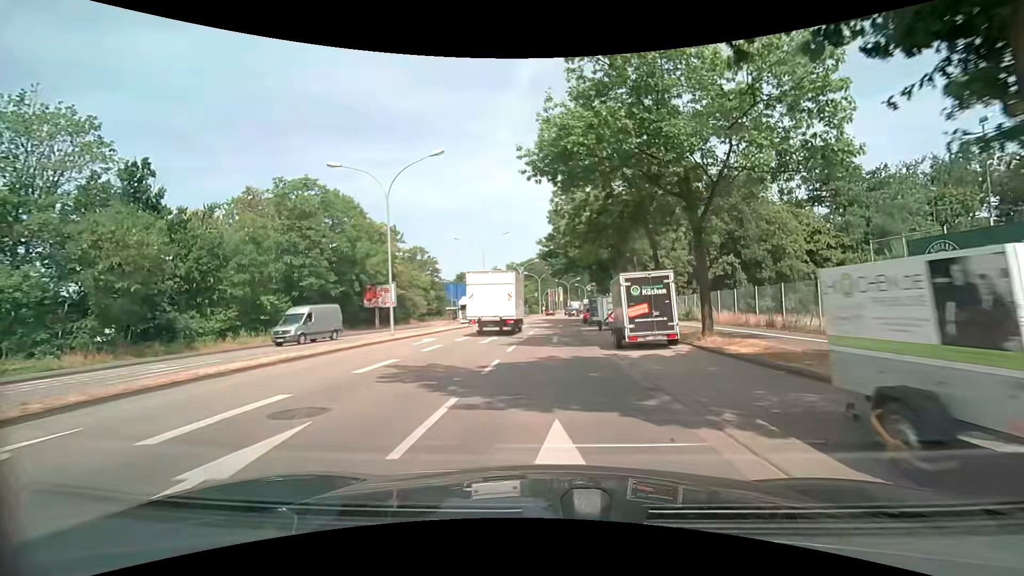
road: secondary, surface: asphalt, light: Day
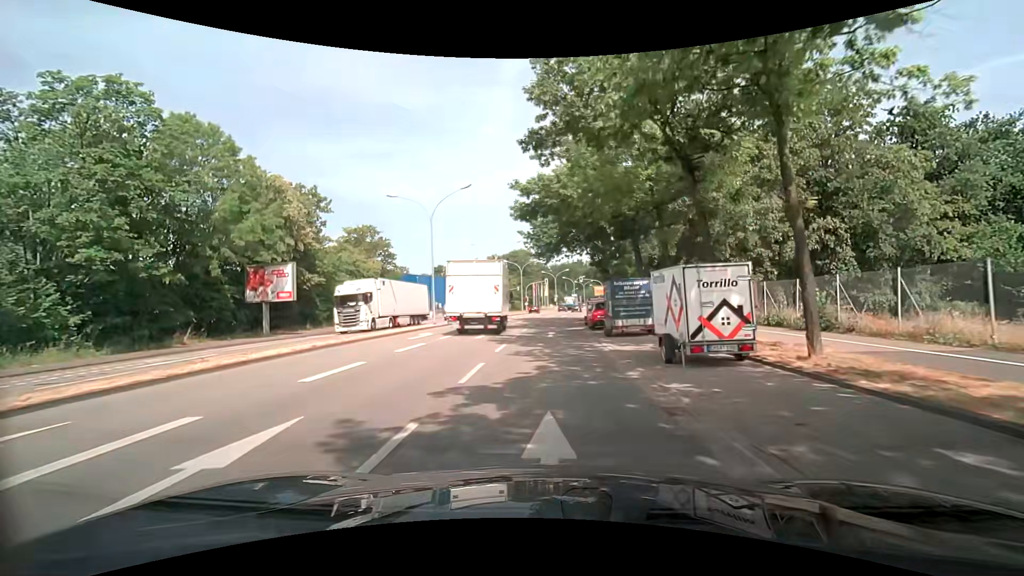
(+0.3, +19.9) m; +2°
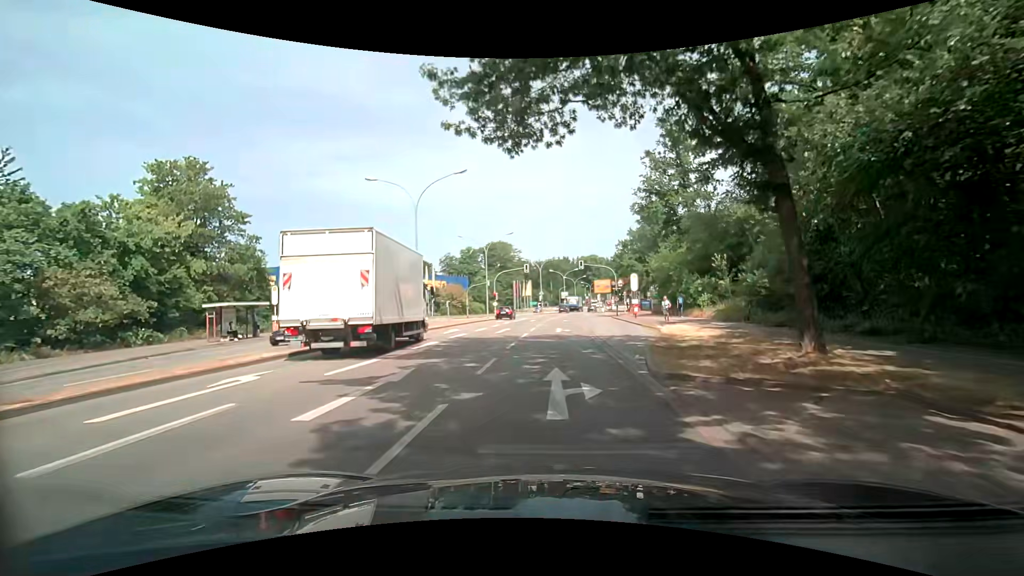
(+0.7, +35.1) m; +2°
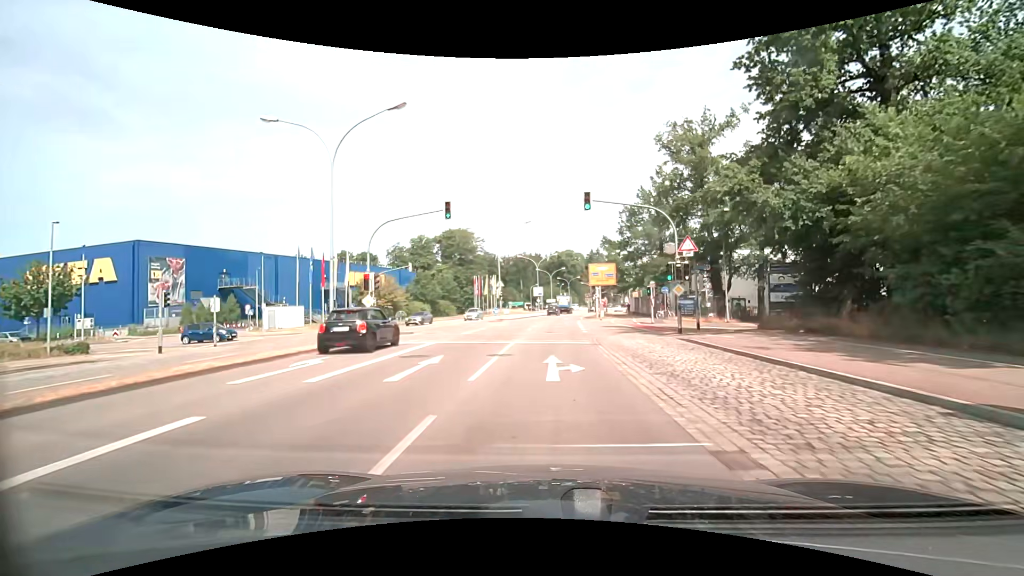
(+1.1, +36.6) m; +4°
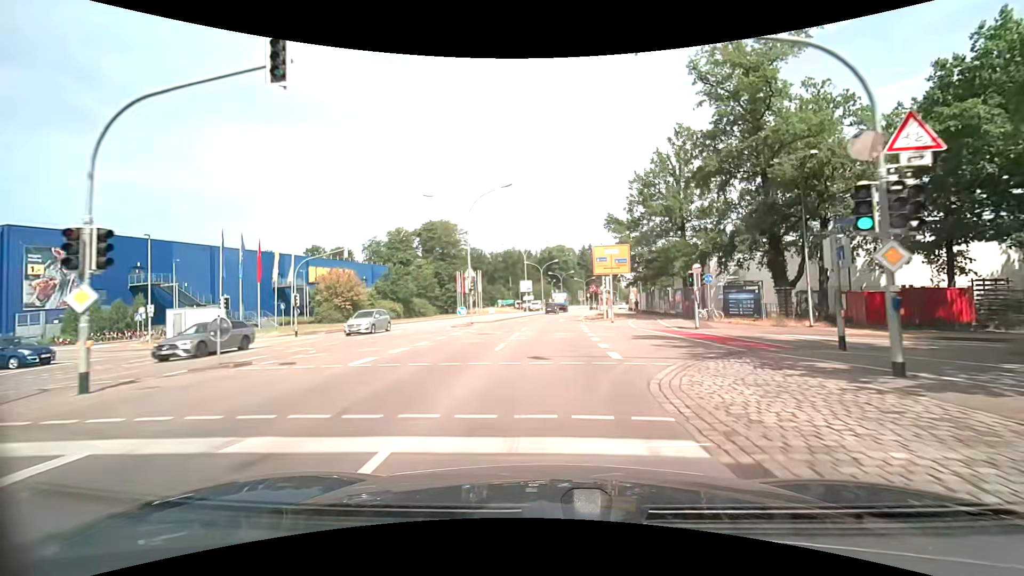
(+0.1, +14.5) m; +1°
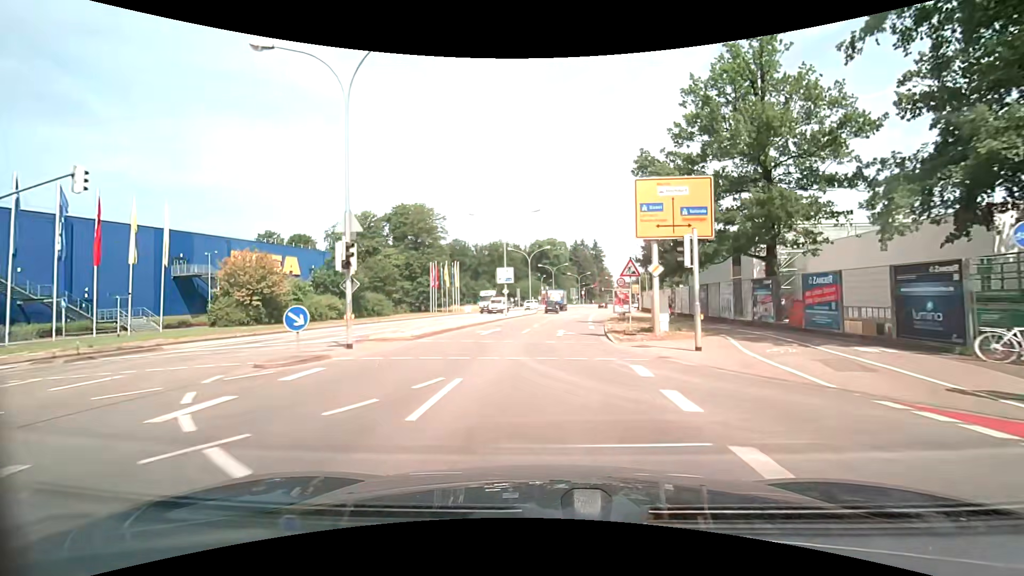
(+0.1, +20.8) m; +1°
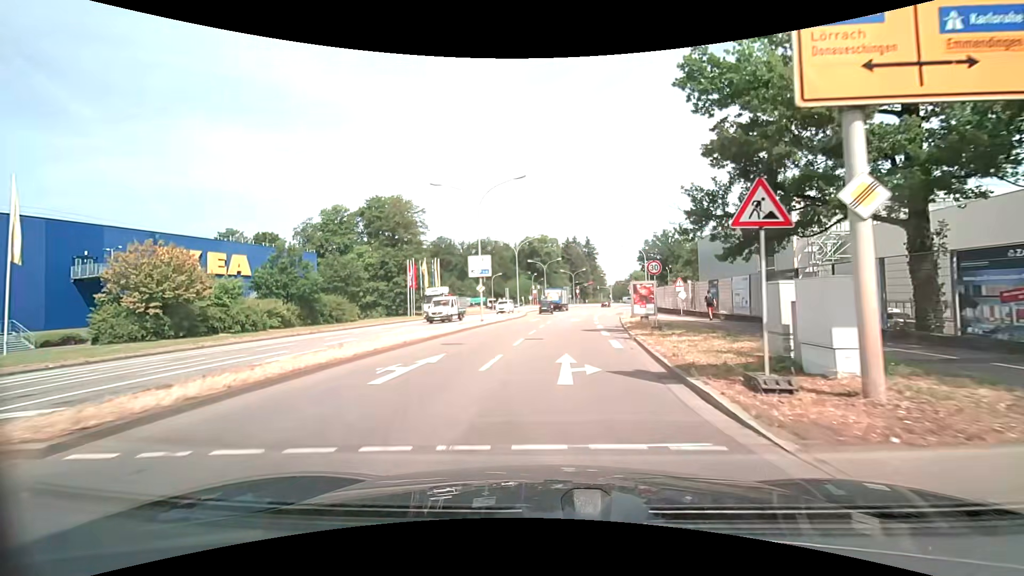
(+0.1, +12.2) m; +1°
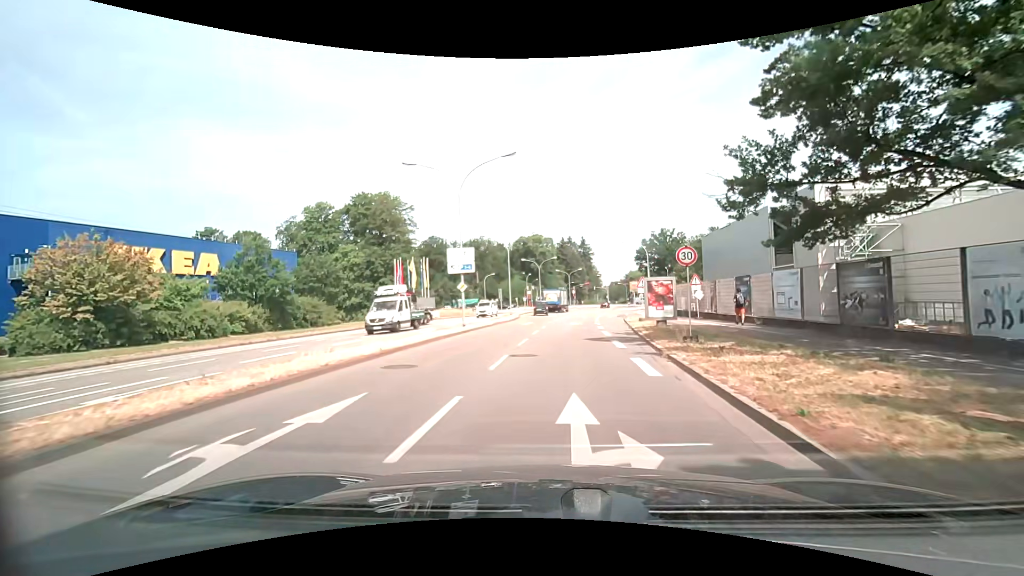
(0.0, +5.4) m; 0°
